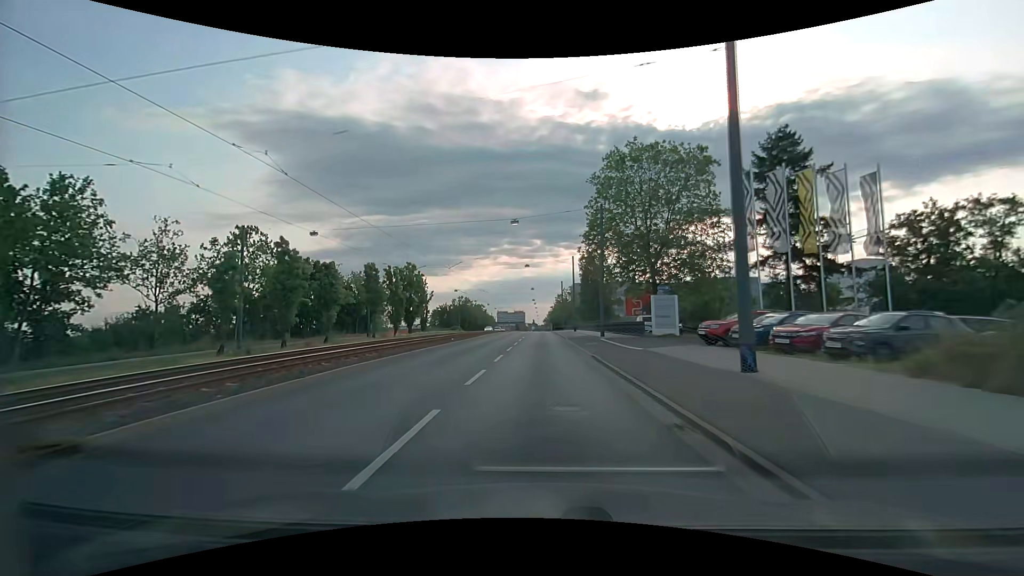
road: primary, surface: asphalt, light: Day
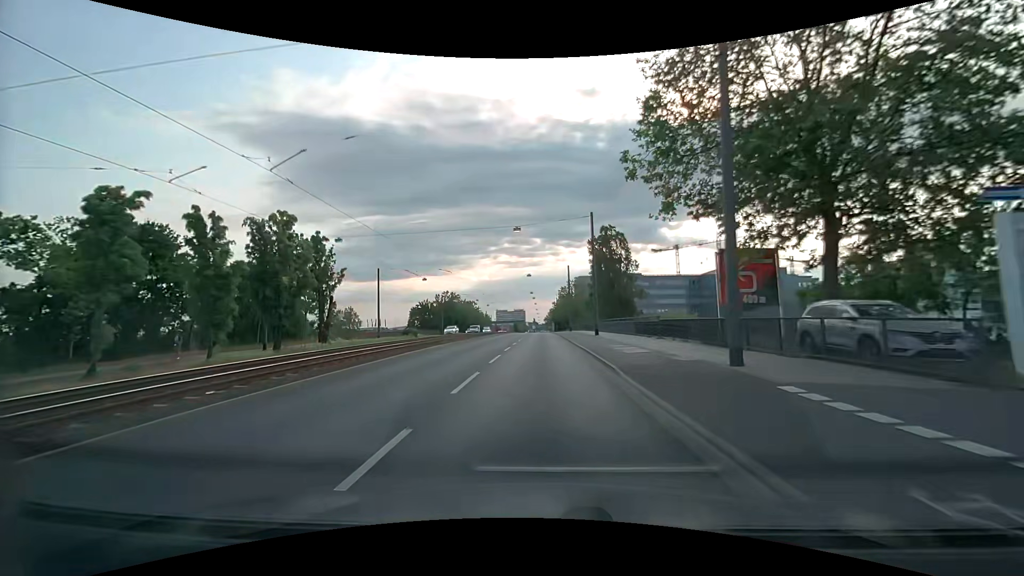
(0.0, +26.8) m; 0°
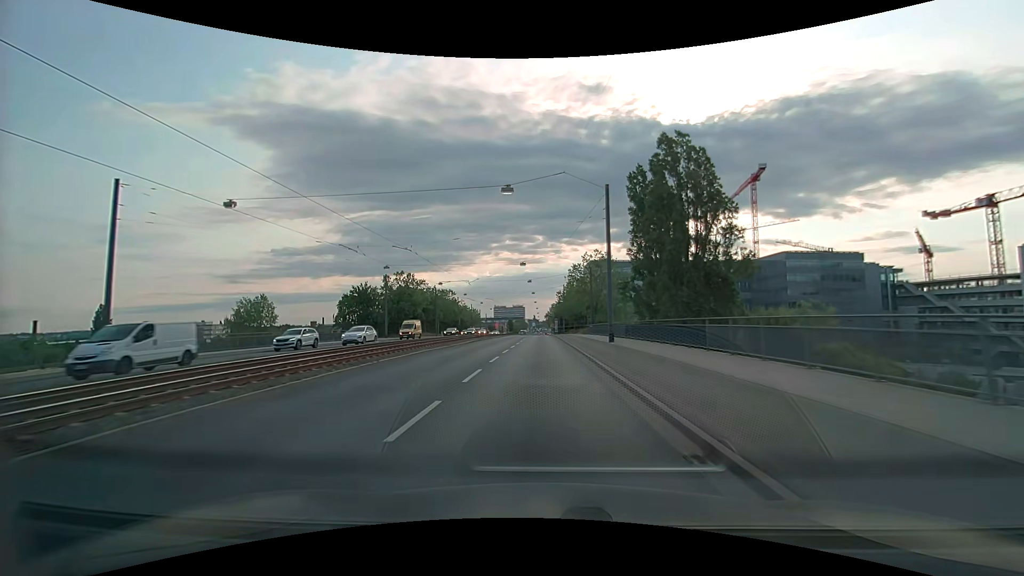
(-0.2, +46.3) m; 0°
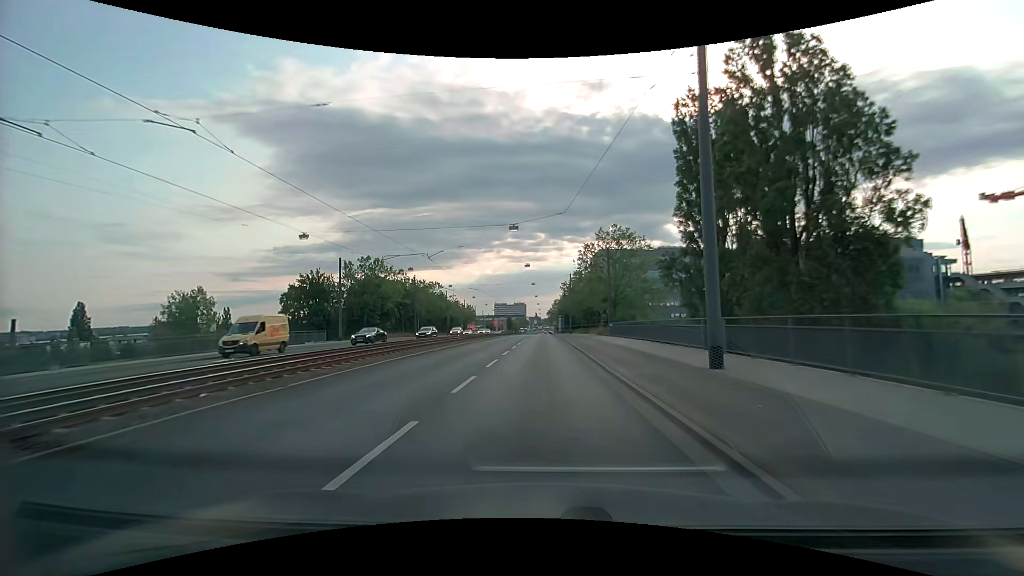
(0.0, +19.2) m; 0°
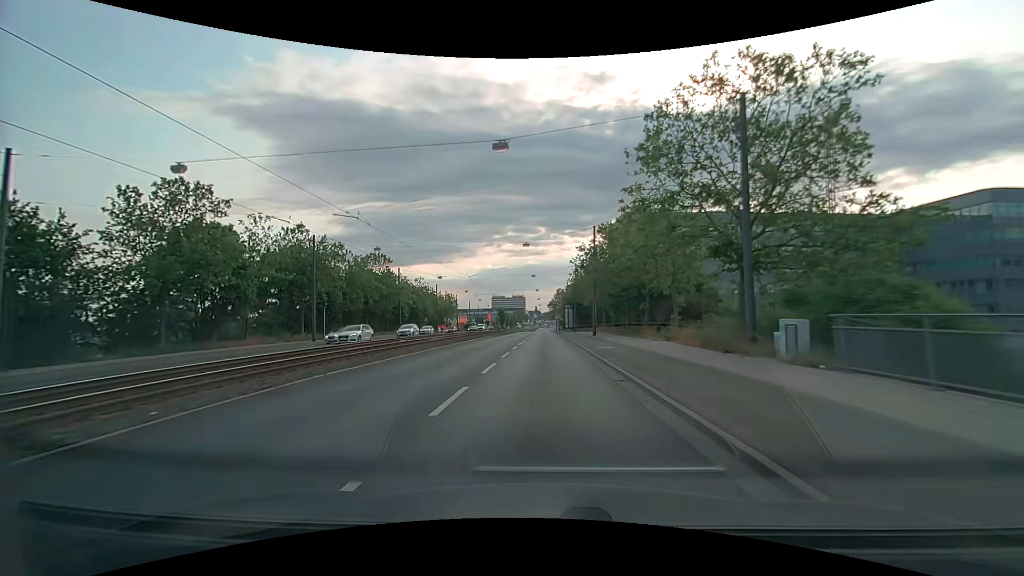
(-0.1, +39.6) m; 0°
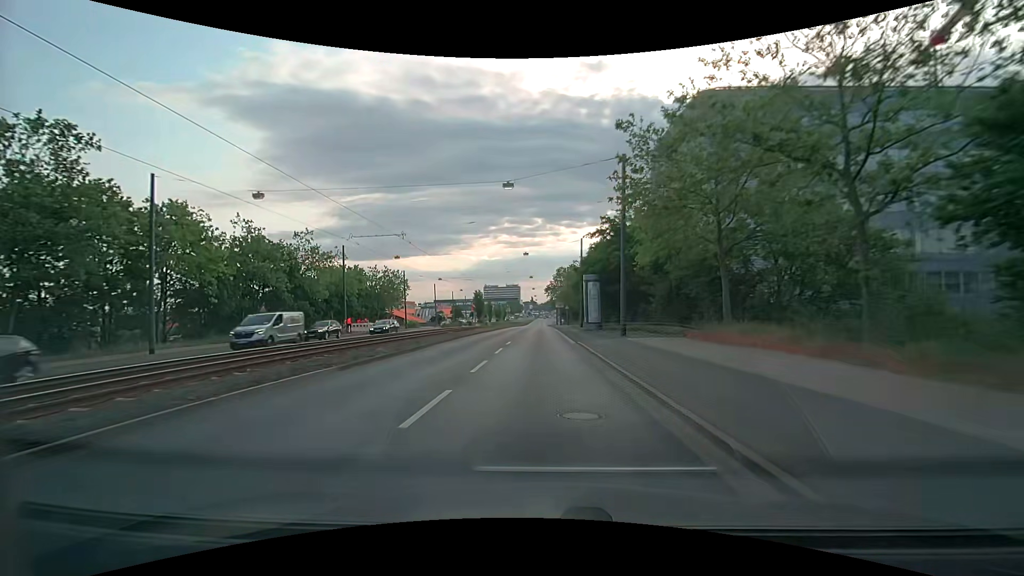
(+0.3, +49.8) m; 0°
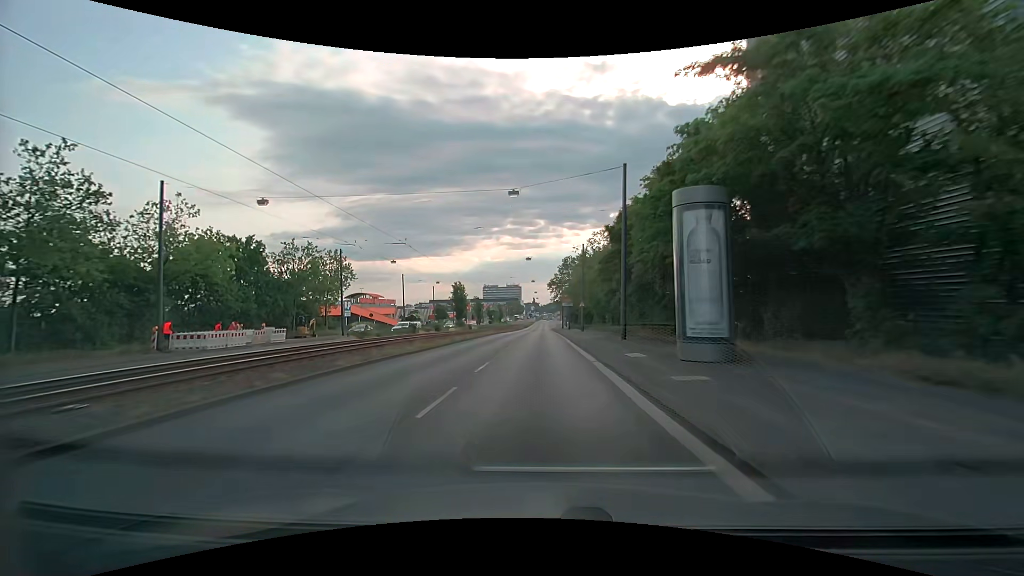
(-0.1, +29.6) m; -1°
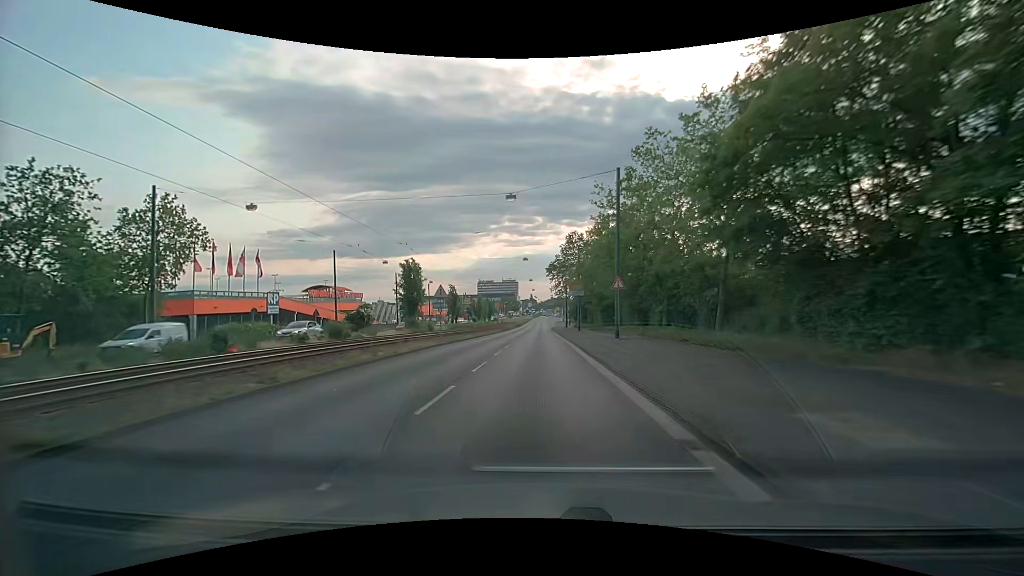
(+0.2, +29.5) m; 0°
(0, +10) (0, +20) (0, +30) (0, +40) (0, +50) (0, +60) (0, +70) (0, +80) (+1, +90) (+1, +100) m
